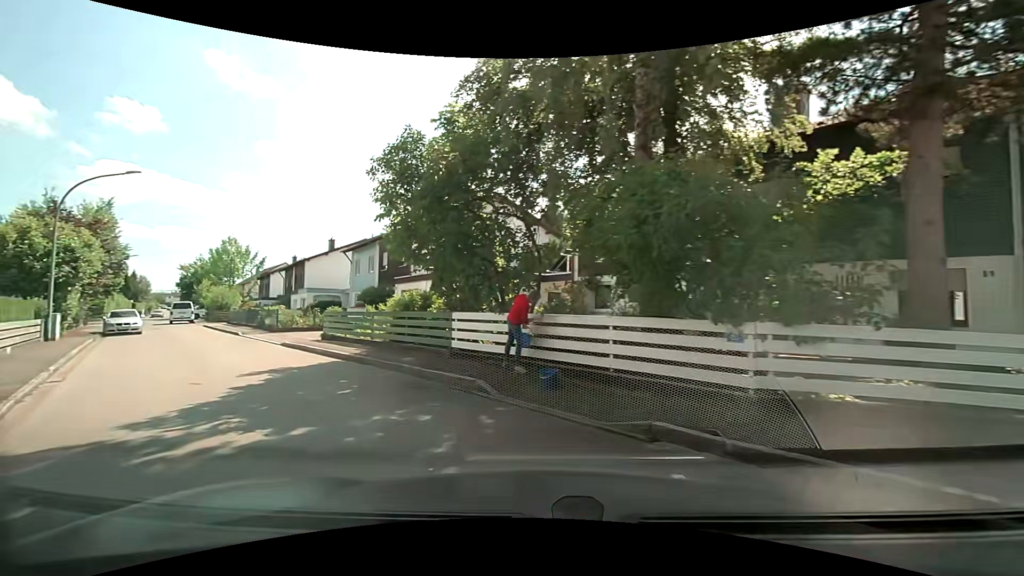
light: Day
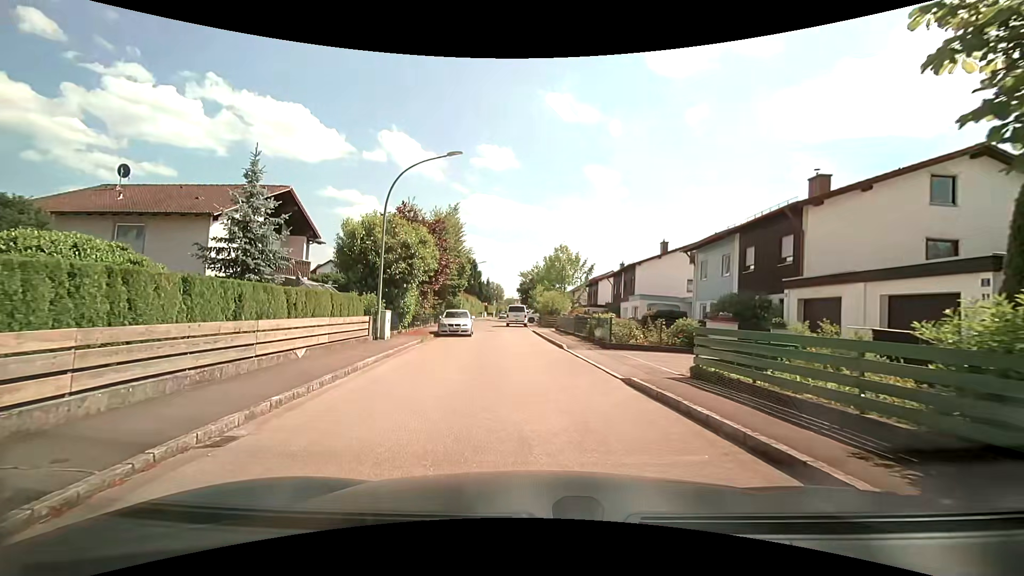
(-3.4, +8.0) m; -37°
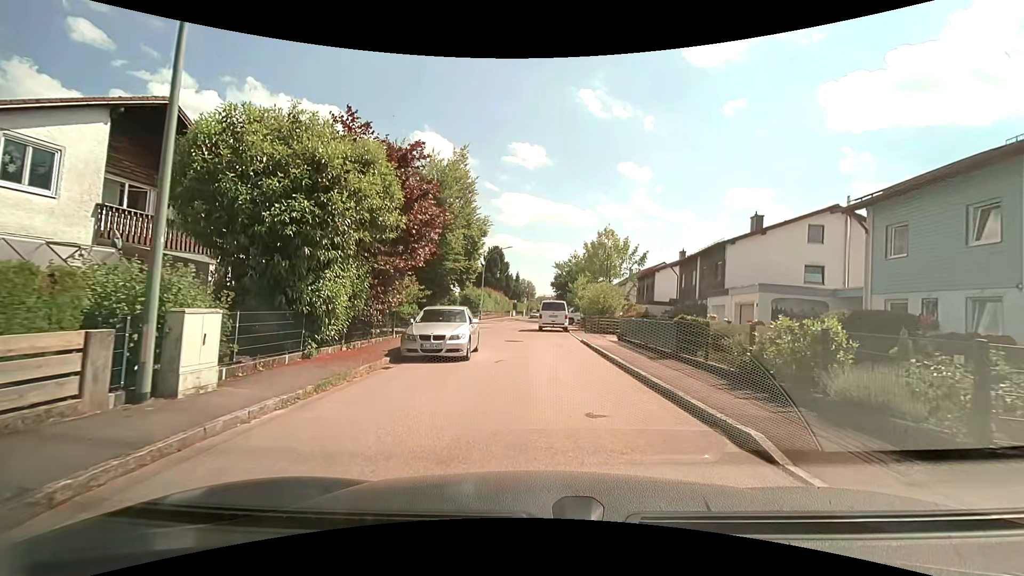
(-0.7, +13.4) m; -3°
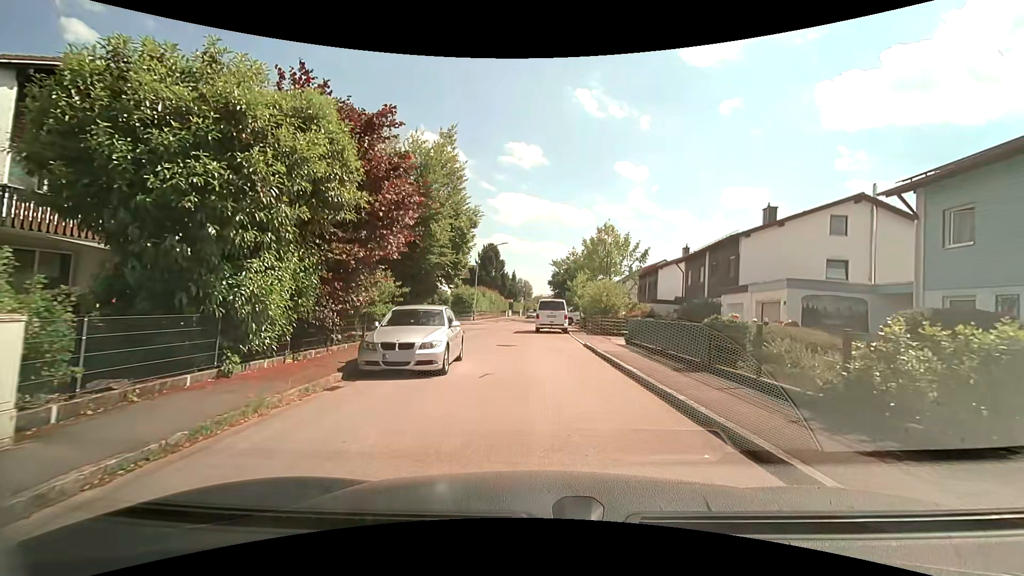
(0.0, +2.8) m; 0°
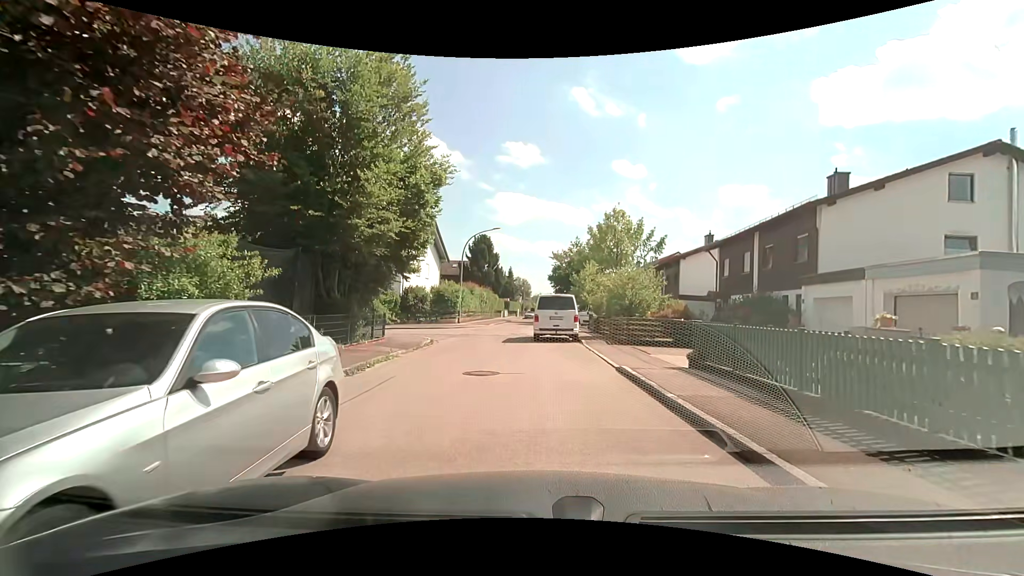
(0.0, +8.3) m; 0°
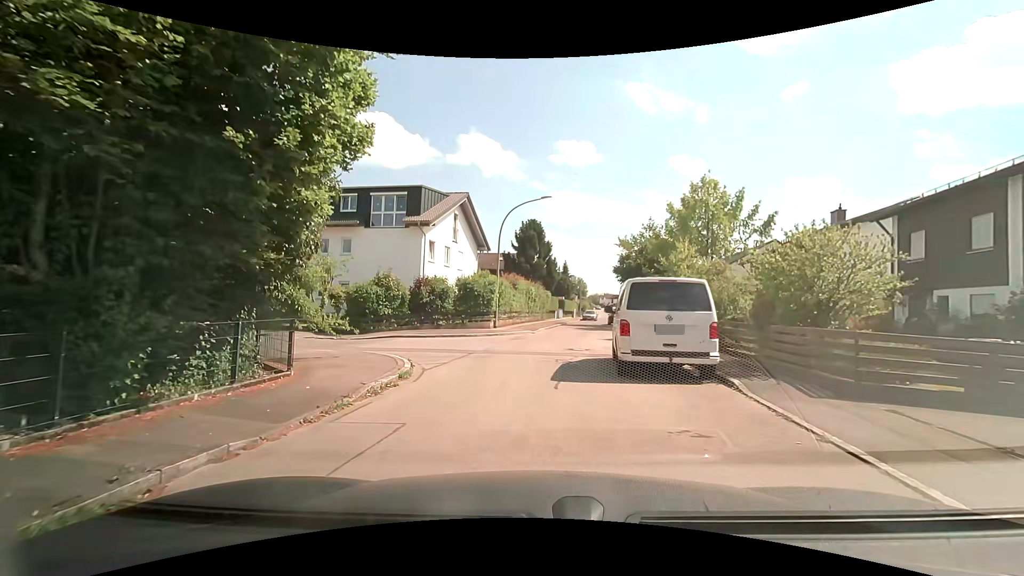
(-0.5, +10.7) m; -7°
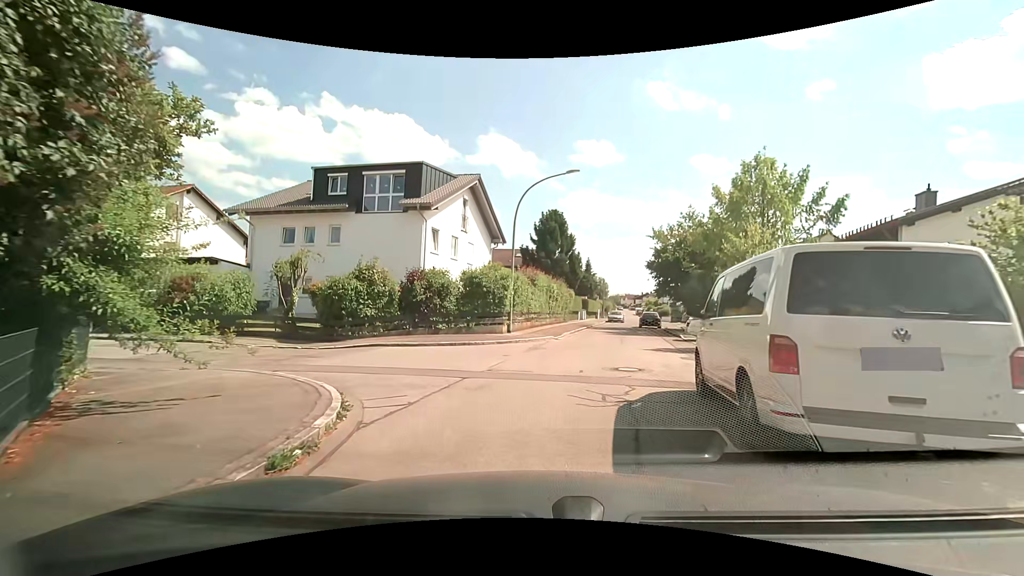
(-0.1, +5.3) m; -2°
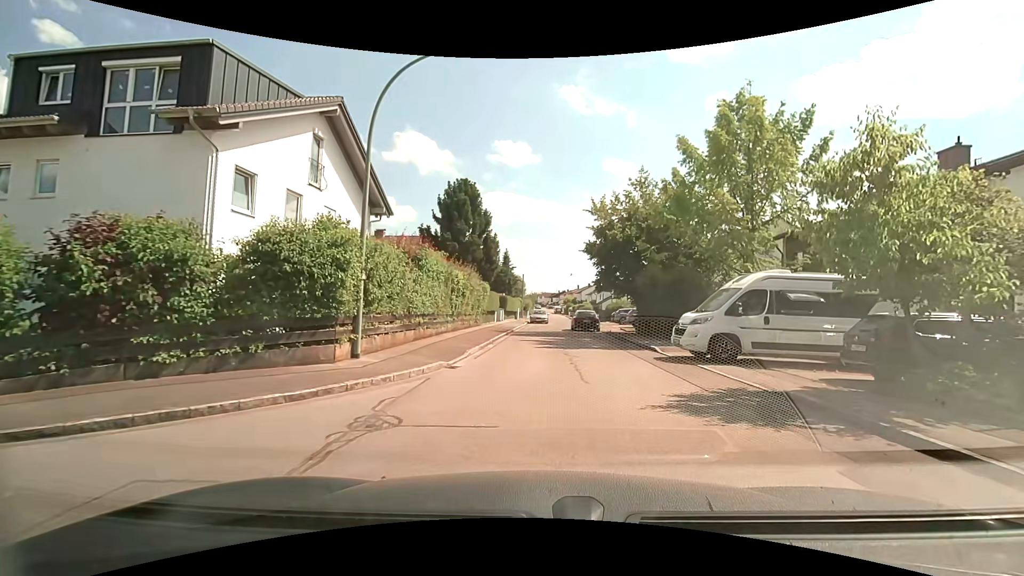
(+0.6, +11.2) m; +10°
(+1, +10) (+1, +20) (0, +30) (+1, +40) (+2, +50) (+3, +60) (+4, +70) (+9, +78) (+19, +79) (+29, +80) m
